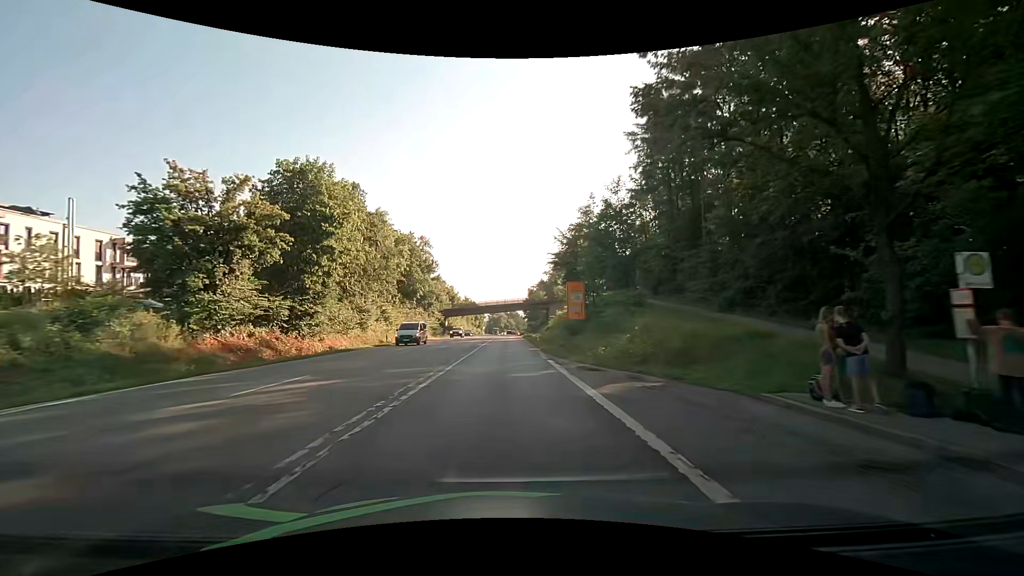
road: secondary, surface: asphalt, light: Day
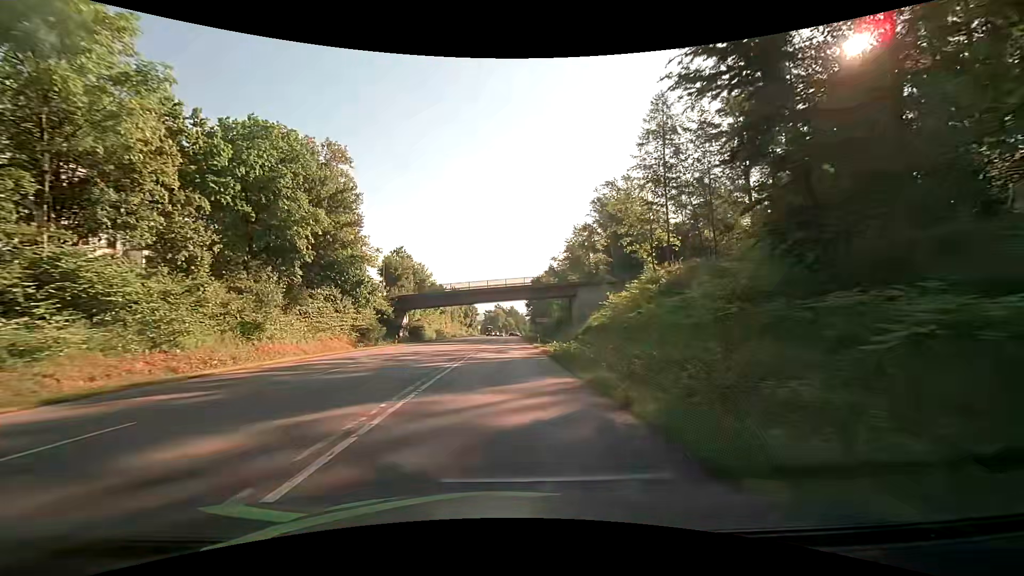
(+0.2, +46.2) m; +1°
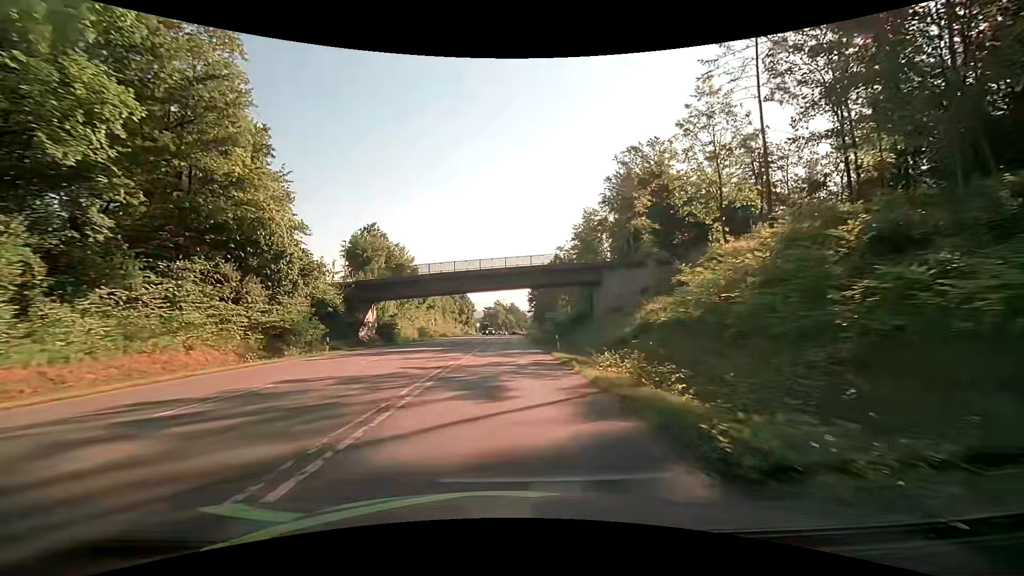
(-0.1, +18.4) m; 0°
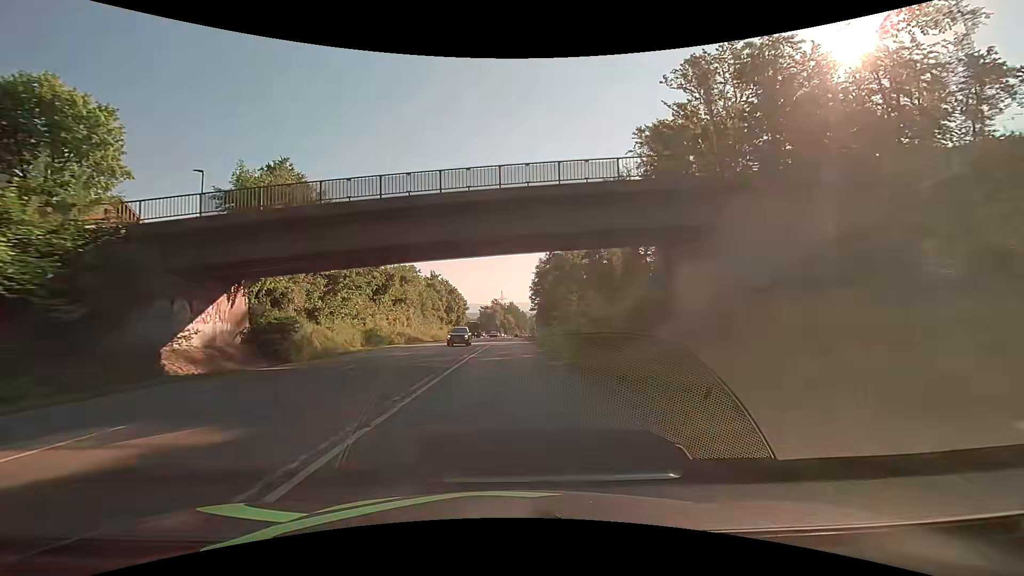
(-0.1, +27.6) m; 0°
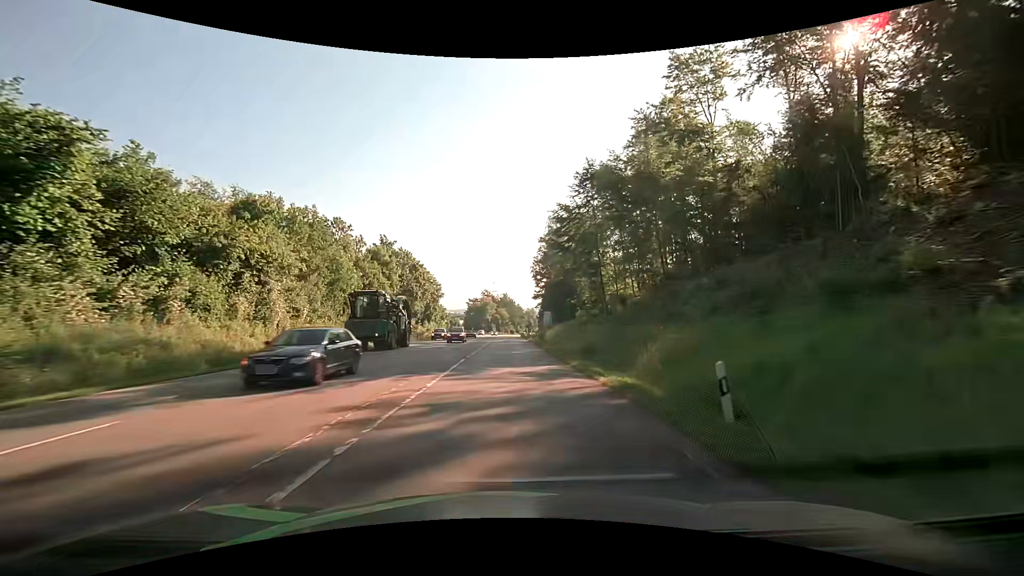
(-0.1, +45.9) m; 0°
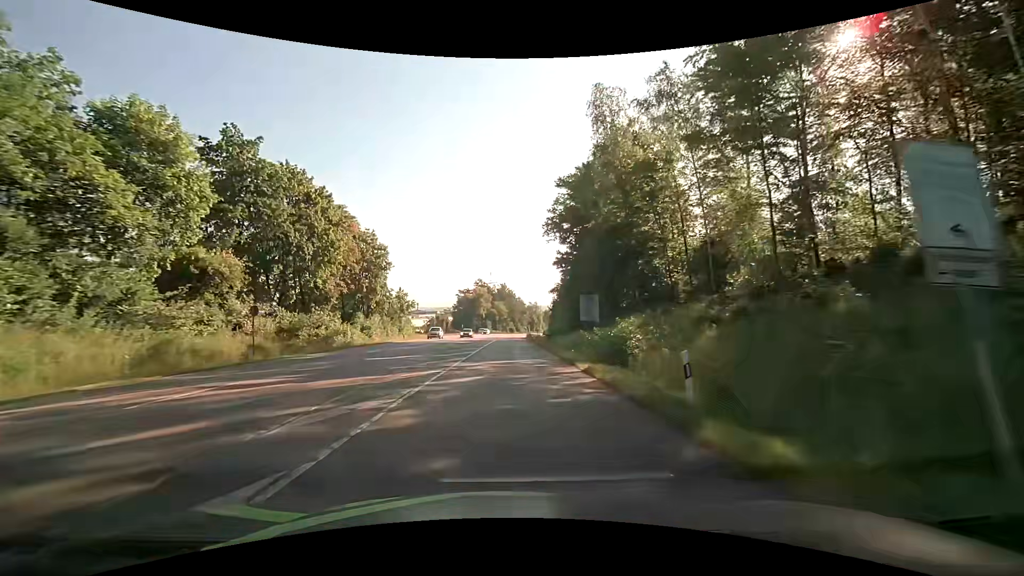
(+0.3, +45.9) m; 0°
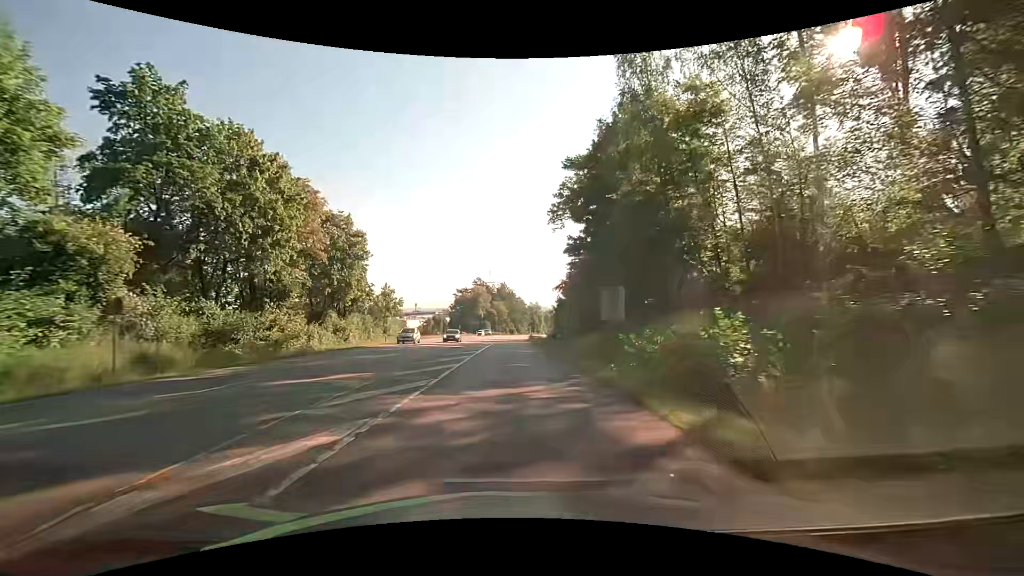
(0.0, +9.2) m; 0°
